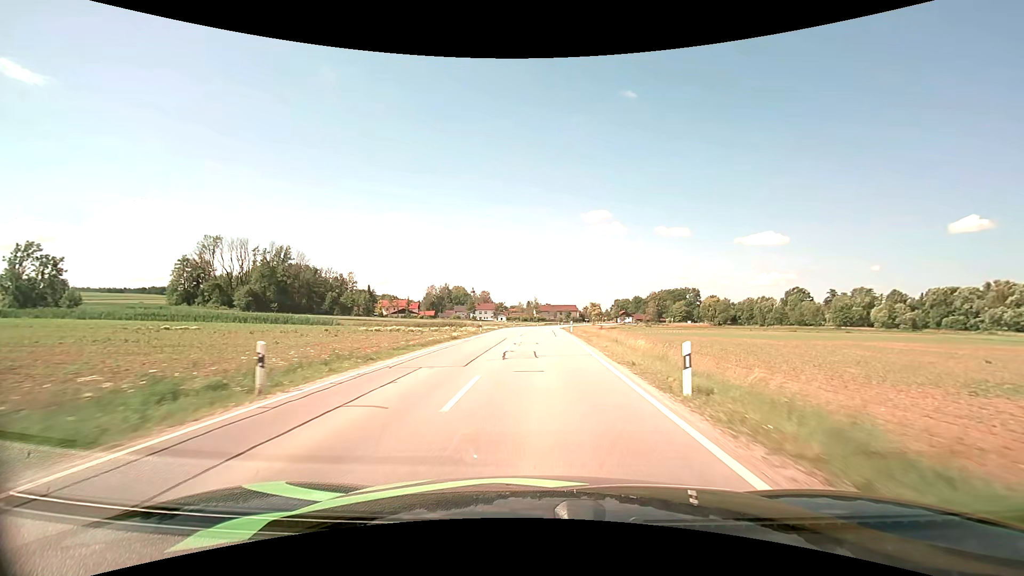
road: secondary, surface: asphalt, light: Day
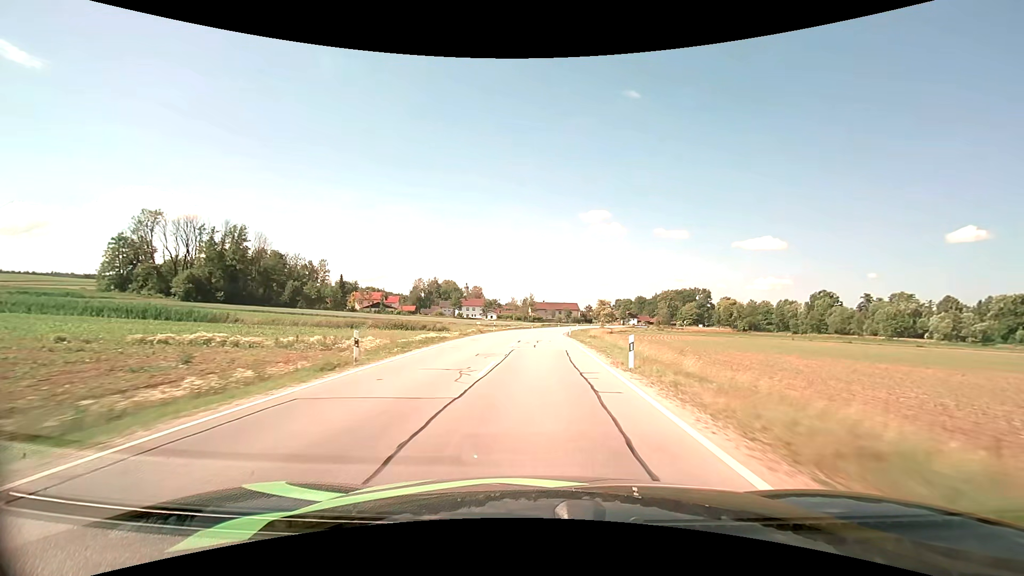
(+0.1, +29.7) m; 0°
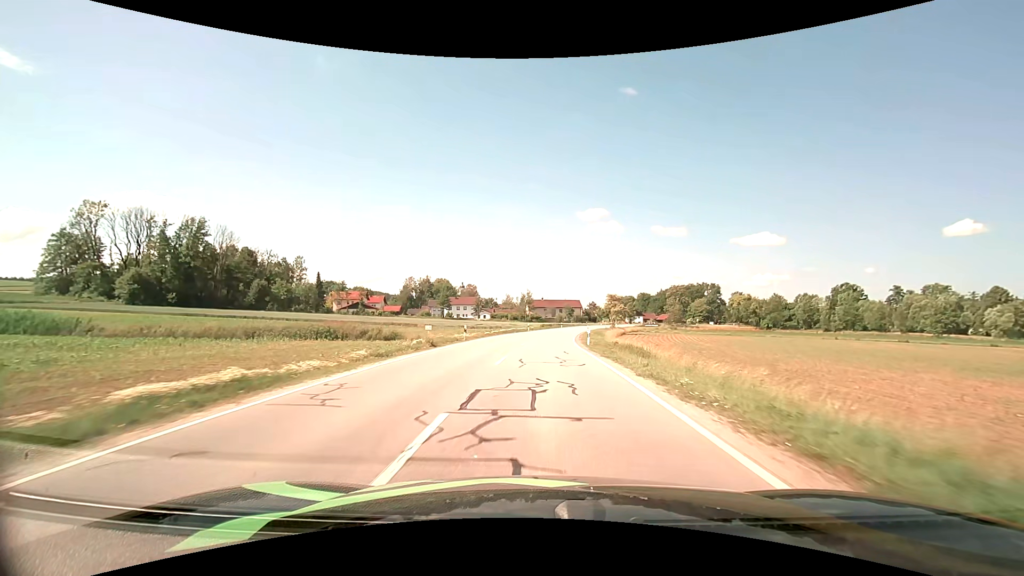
(+0.1, +19.9) m; 0°
(0, +10) (0, +20) (0, +30) (+1, +40) (+2, +50) (+3, +60) (+4, +70) (+6, +80) (+8, +89) (+10, +99) m
